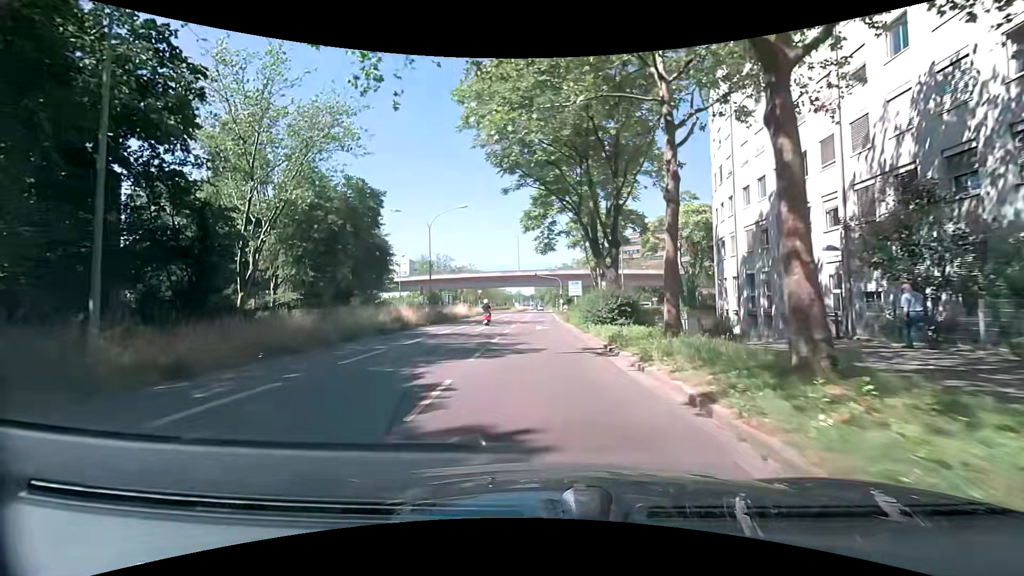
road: secondary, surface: asphalt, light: Day
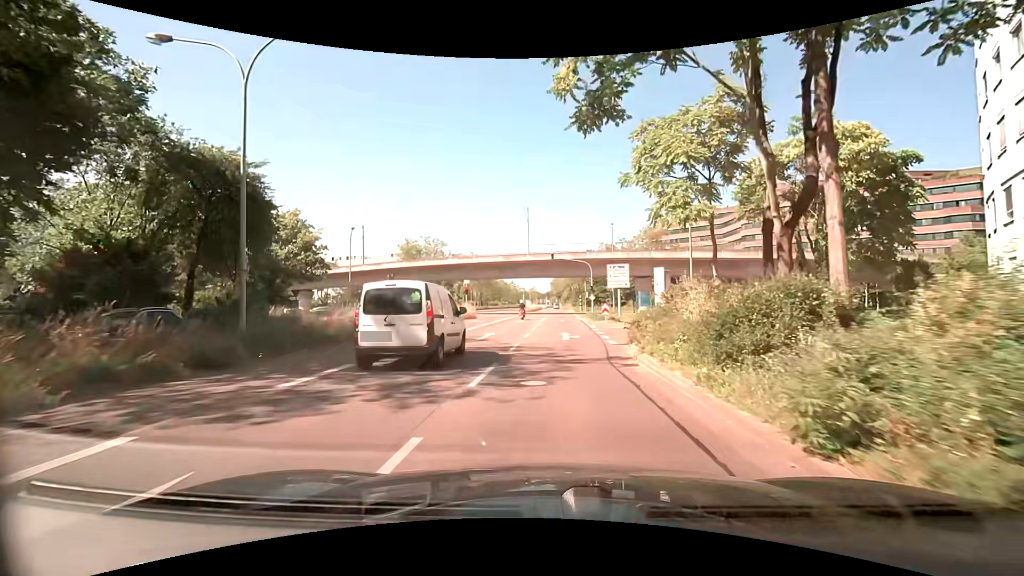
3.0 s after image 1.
(-0.1, +27.6) m; -1°
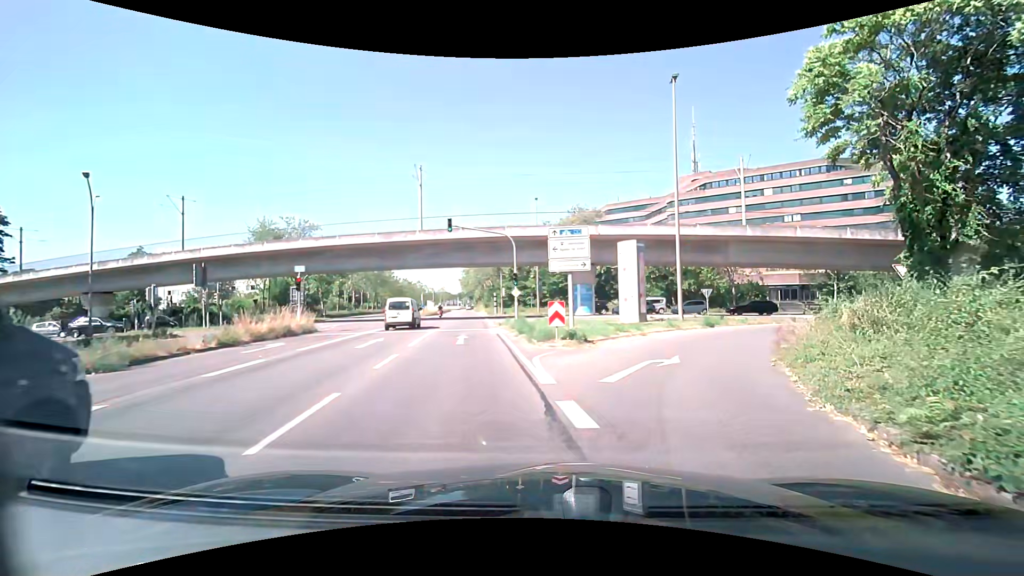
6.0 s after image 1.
(+1.0, +20.9) m; +10°
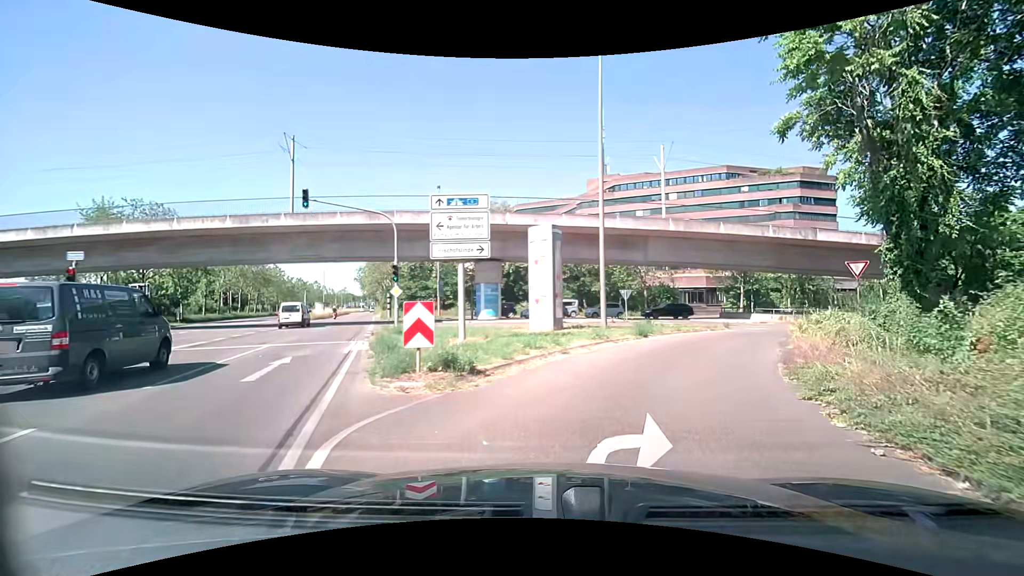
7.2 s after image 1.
(+0.7, +7.0) m; +10°
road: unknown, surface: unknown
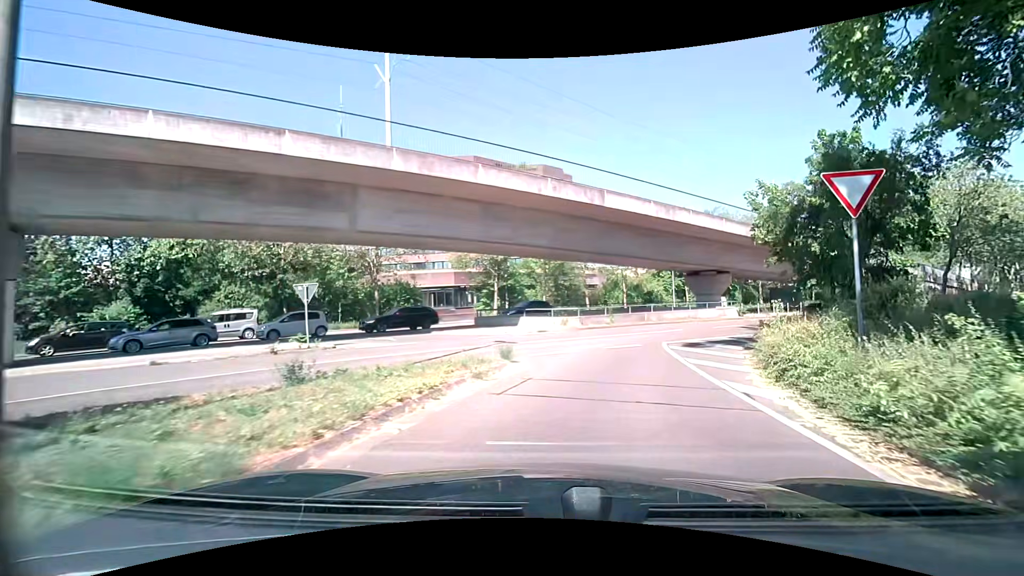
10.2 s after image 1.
(+4.8, +17.6) m; +28°
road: secondary_link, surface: asphalt
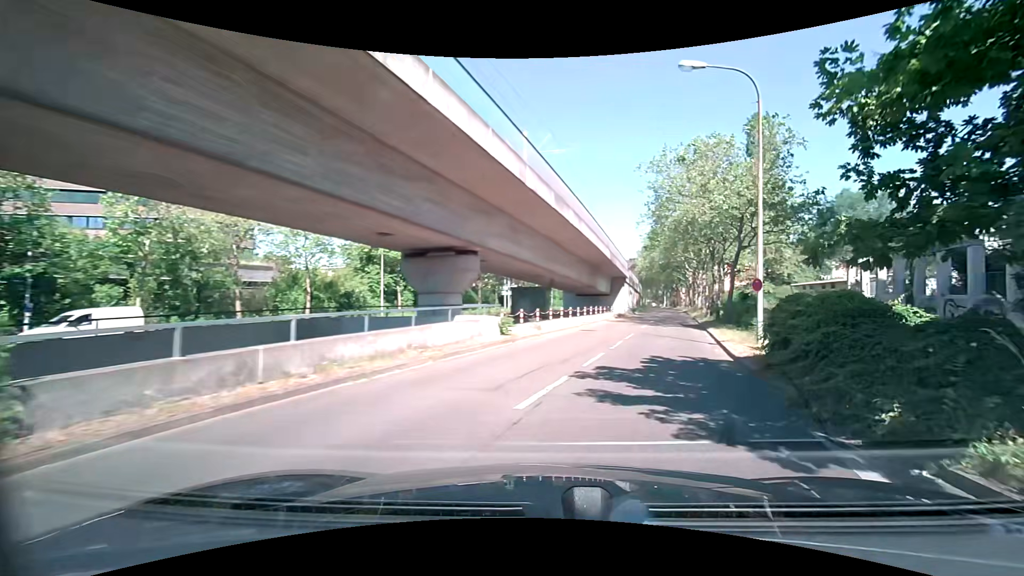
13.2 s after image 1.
(+4.4, +20.8) m; +32°
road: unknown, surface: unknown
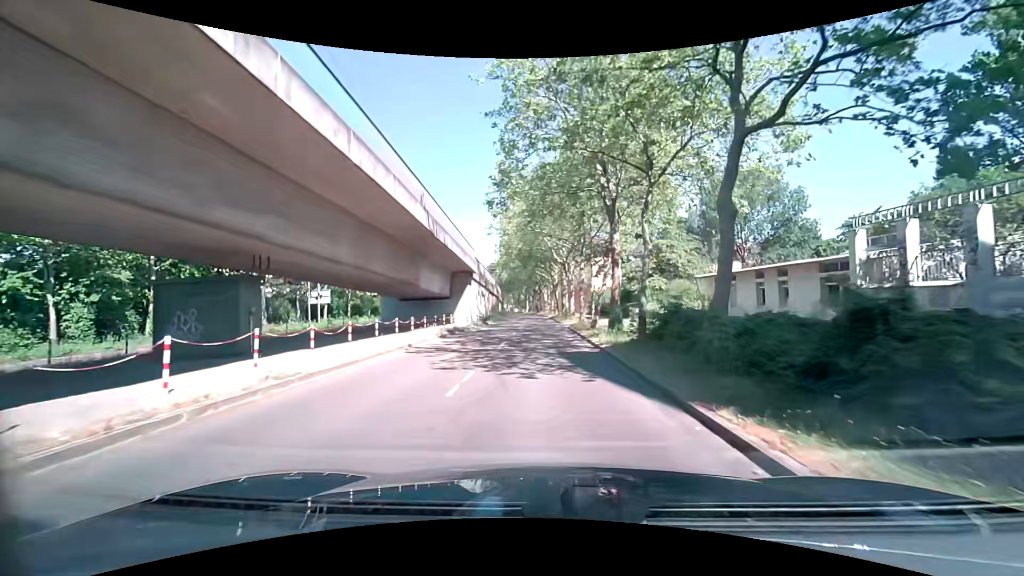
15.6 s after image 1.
(+4.9, +20.8) m; +16°
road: tertiary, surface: asphalt
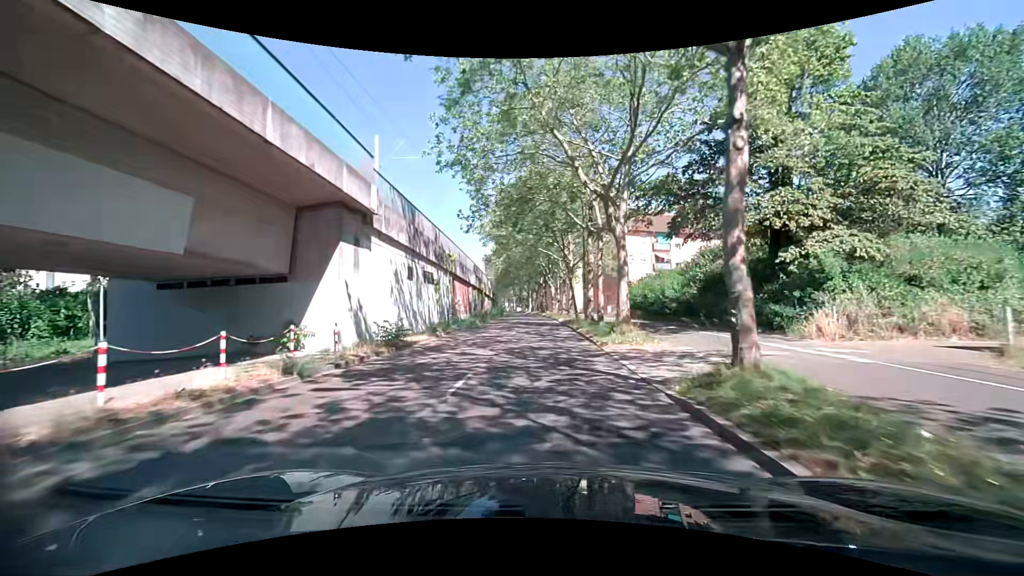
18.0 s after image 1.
(-0.3, +27.5) m; -1°
(0, +10) (0, +20) (0, +30) (0, +40) (-1, +50) (-1, +60) (-1, +70) (-2, +80) (-3, +90) (-4, +100) m
